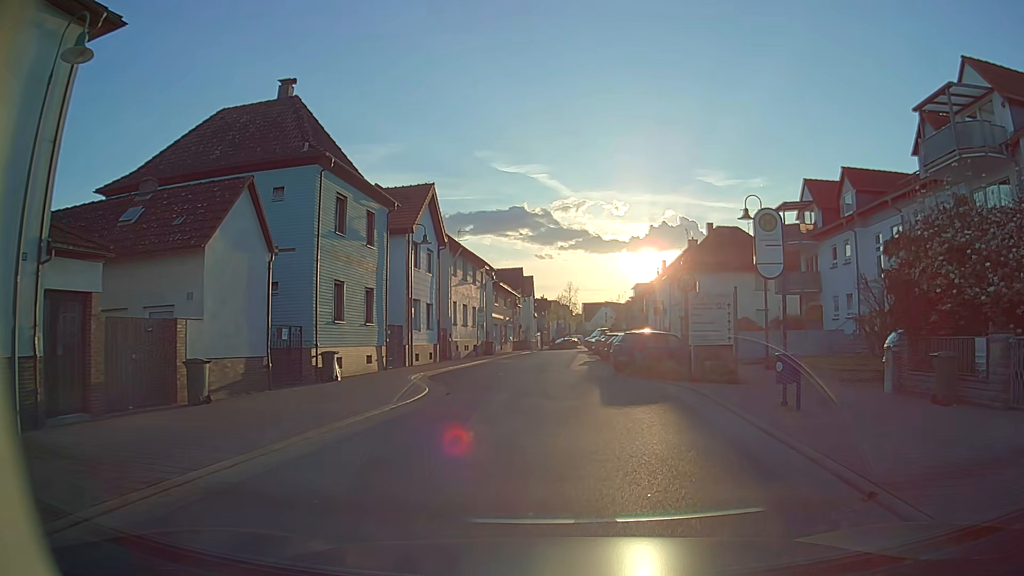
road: unclassified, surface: asphalt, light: Day
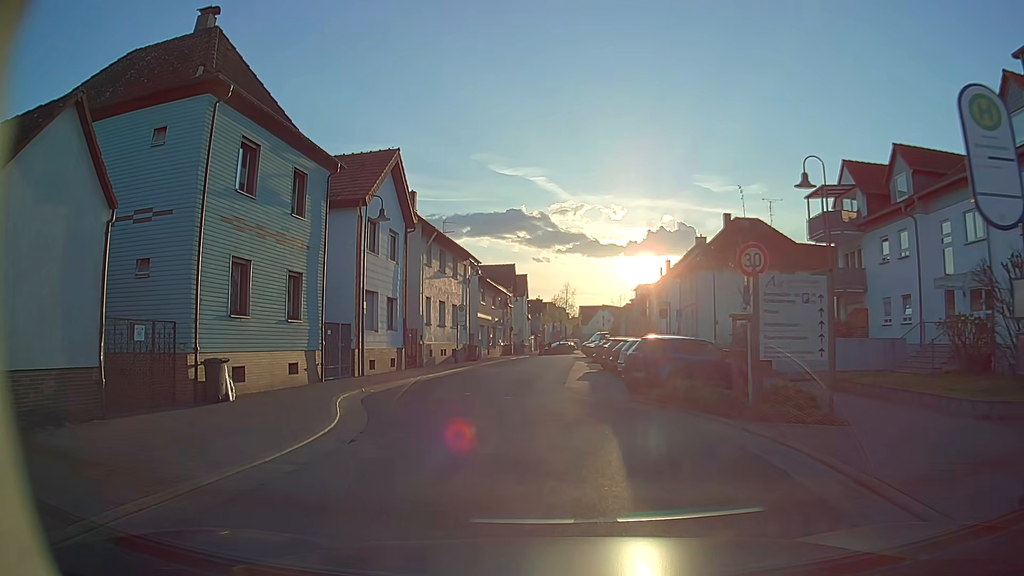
(+0.2, +7.1) m; +1°
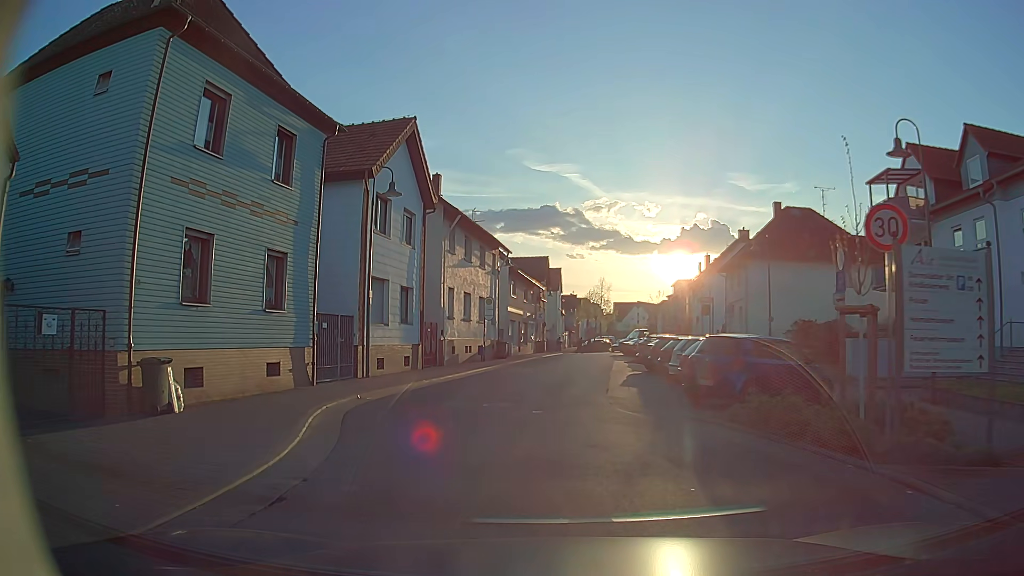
(-0.1, +3.8) m; -3°
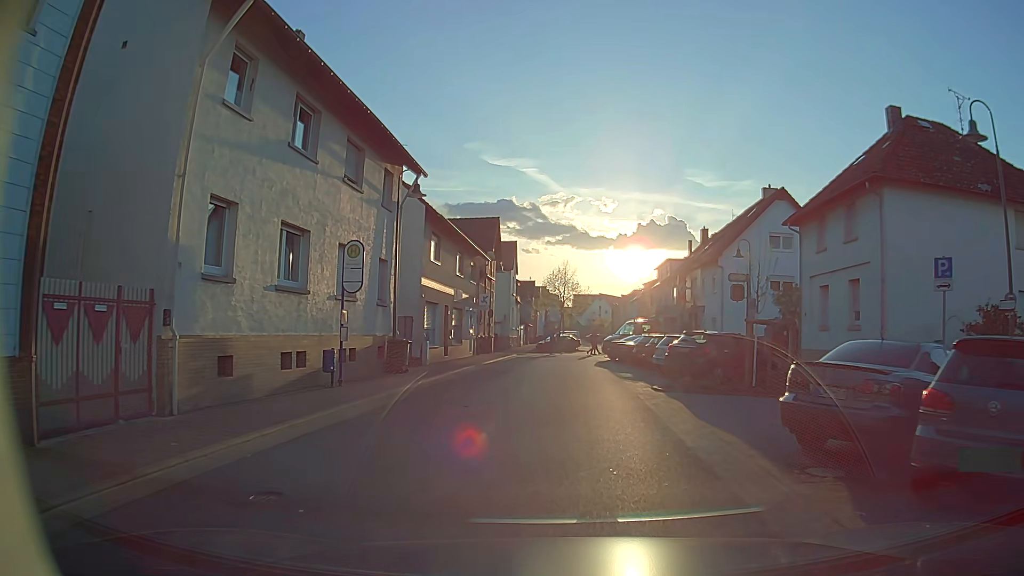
(+0.3, +20.5) m; +4°
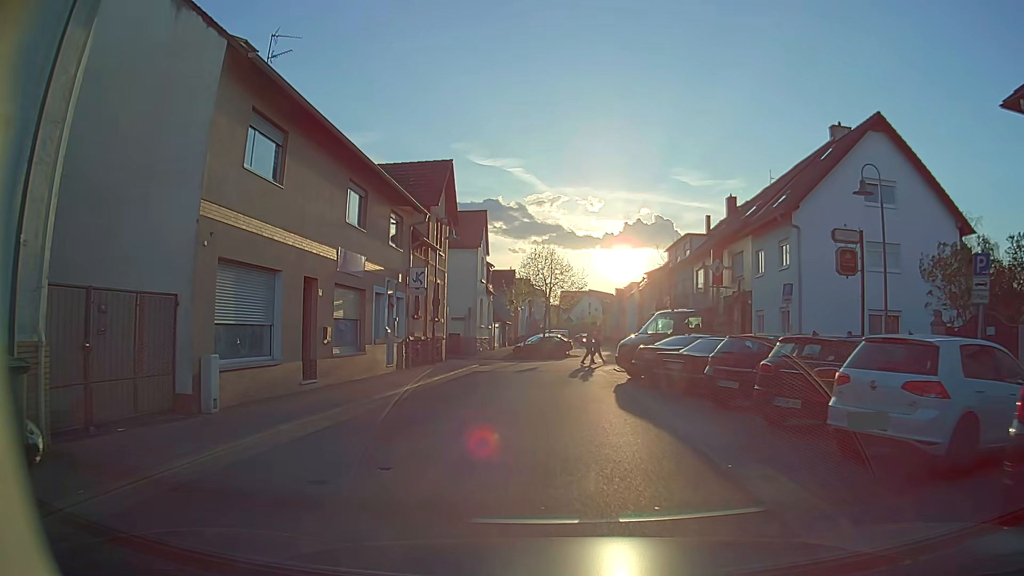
(+0.3, +16.5) m; +1°
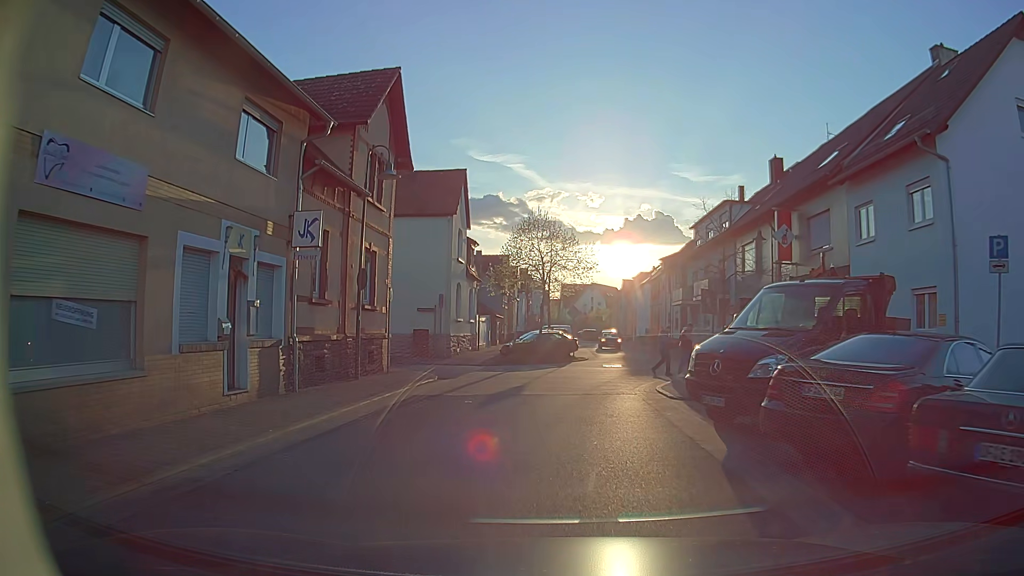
(+0.1, +11.7) m; +1°
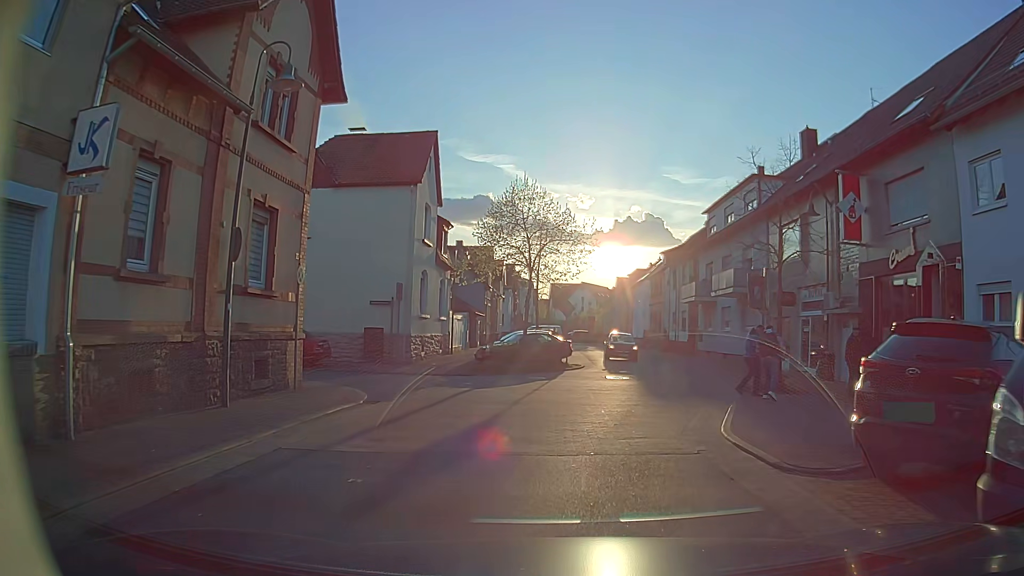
(-0.1, +7.4) m; +1°
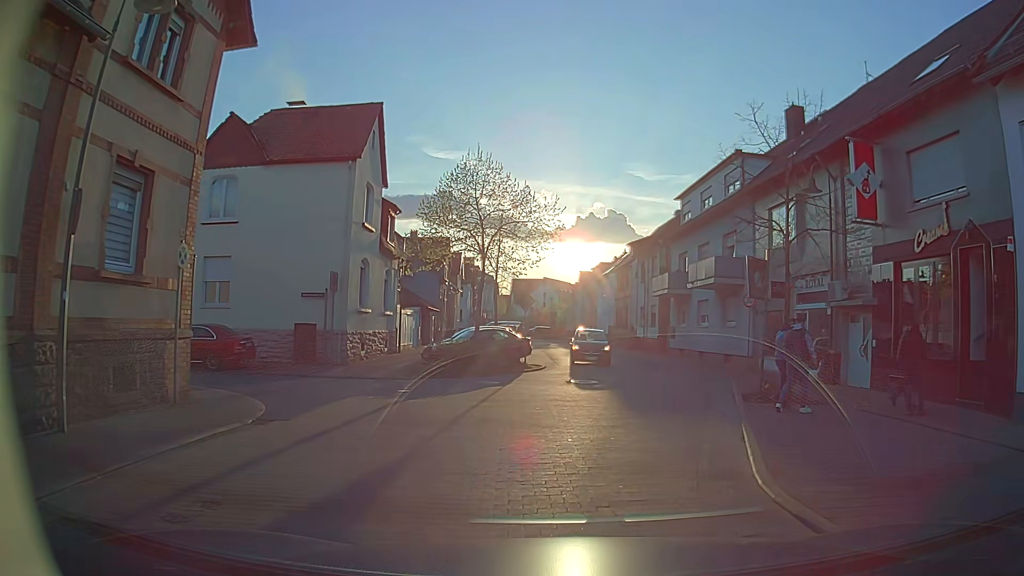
(0.0, +3.6) m; +2°
(+1, +10) (+3, +20) (+4, +30) (+4, +40) (+3, +50) (+3, +60) (+2, +70) (0, +79) (-3, +89) (-4, +99) m
